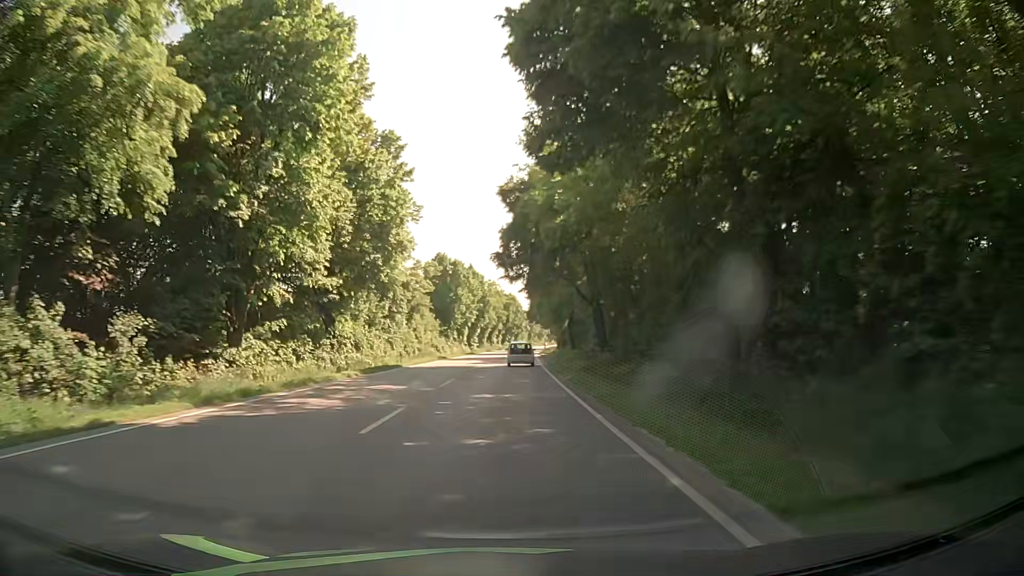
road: primary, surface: asphalt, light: Day
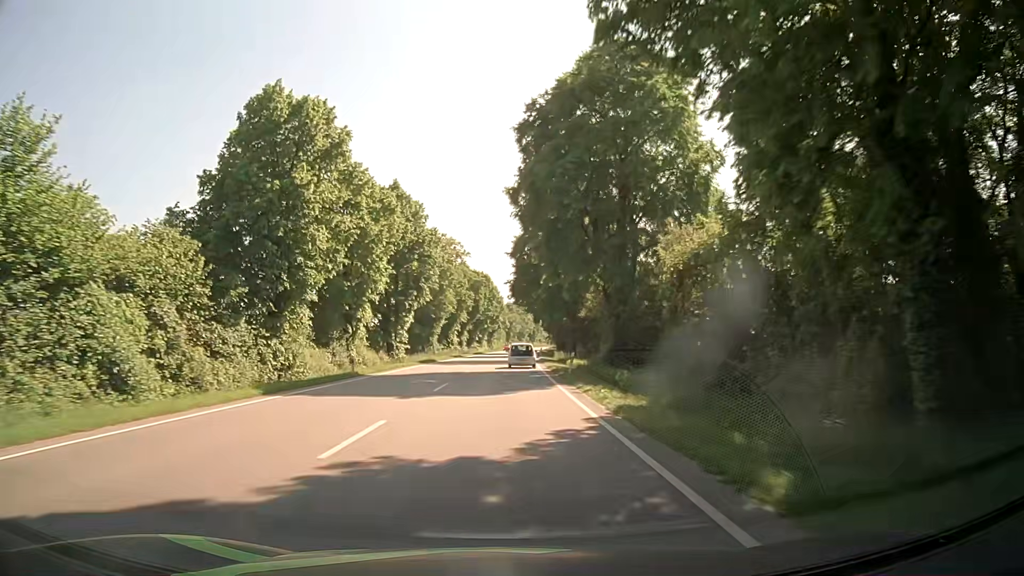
(+1.7, +61.5) m; +2°
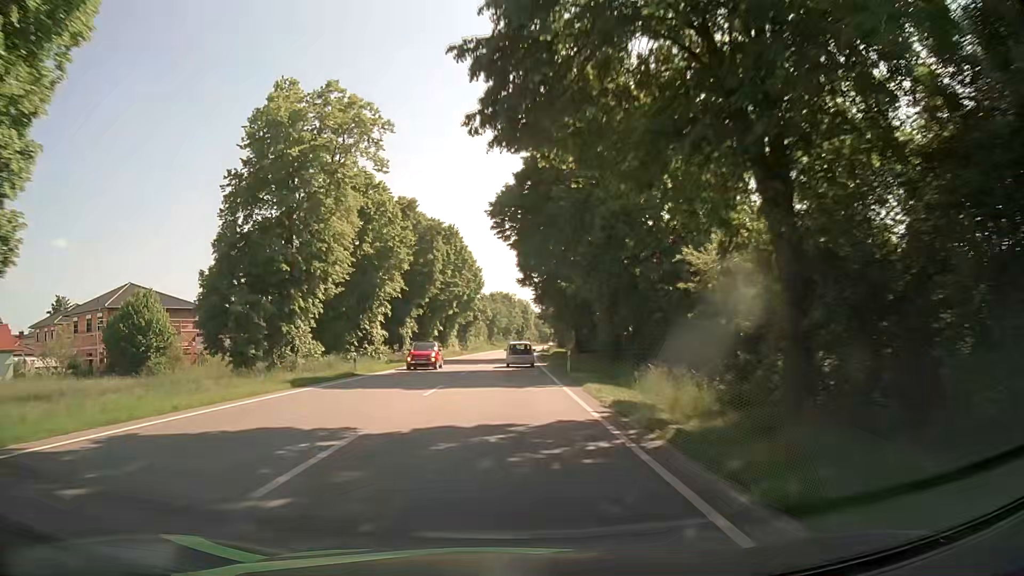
(+0.9, +49.6) m; +2°
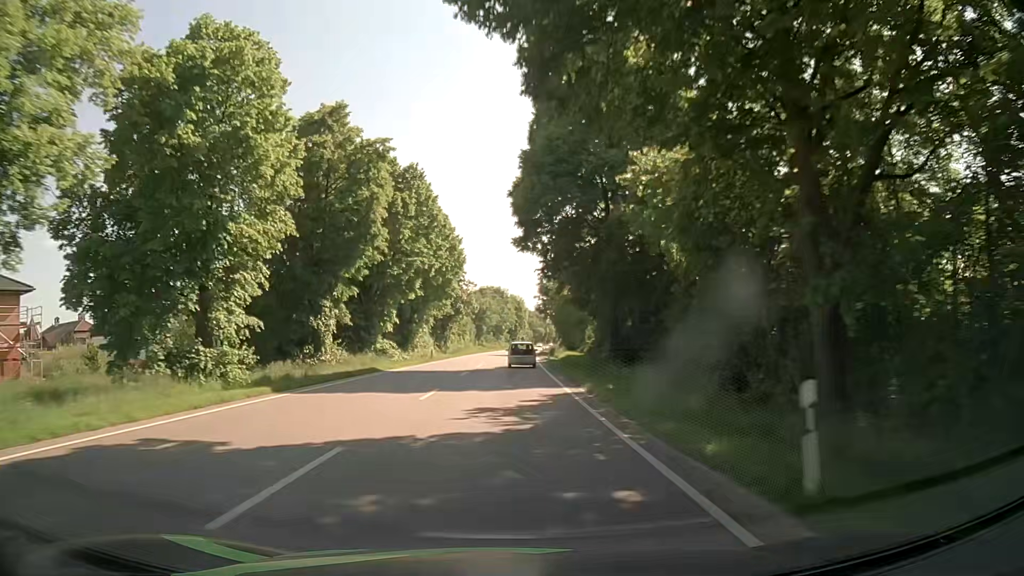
(+0.2, +24.9) m; +1°
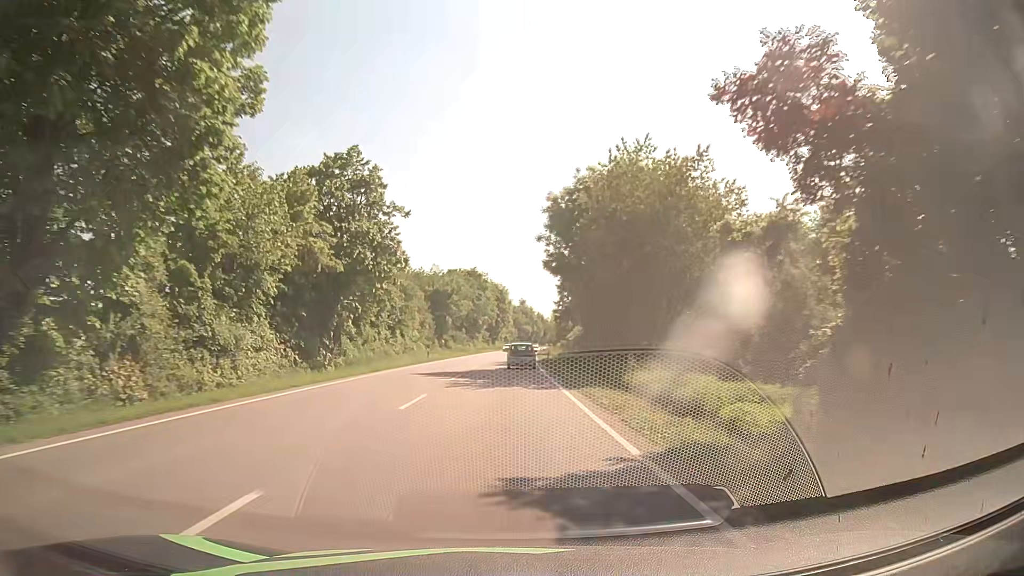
(+0.9, +49.9) m; +2°
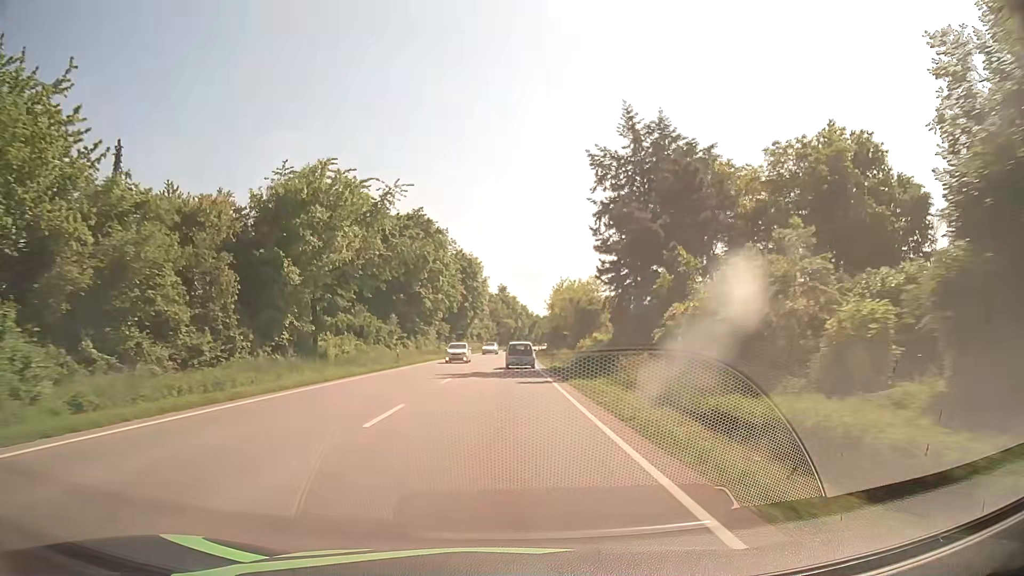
(+1.1, +62.3) m; +2°
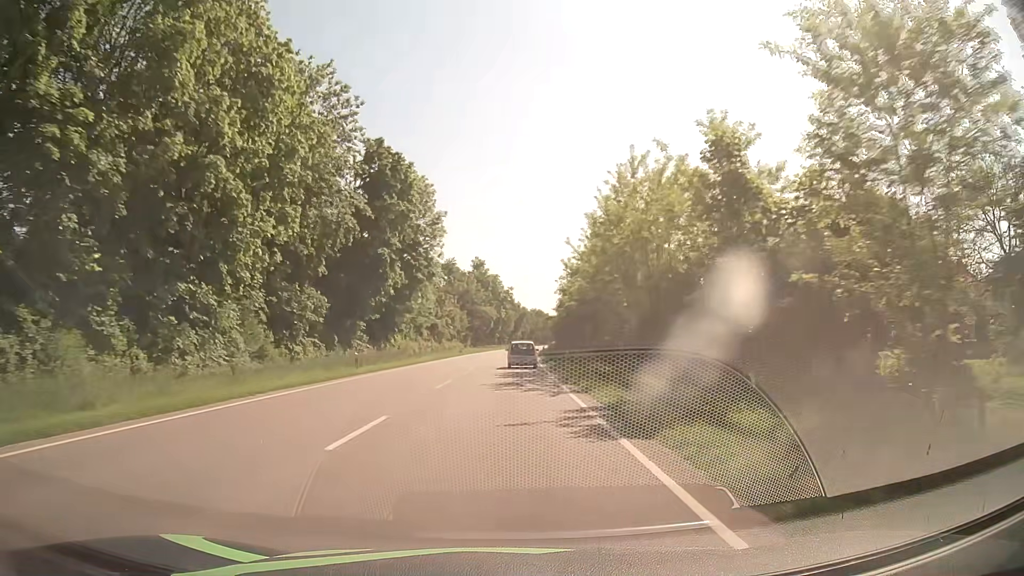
(+1.0, +61.9) m; +2°
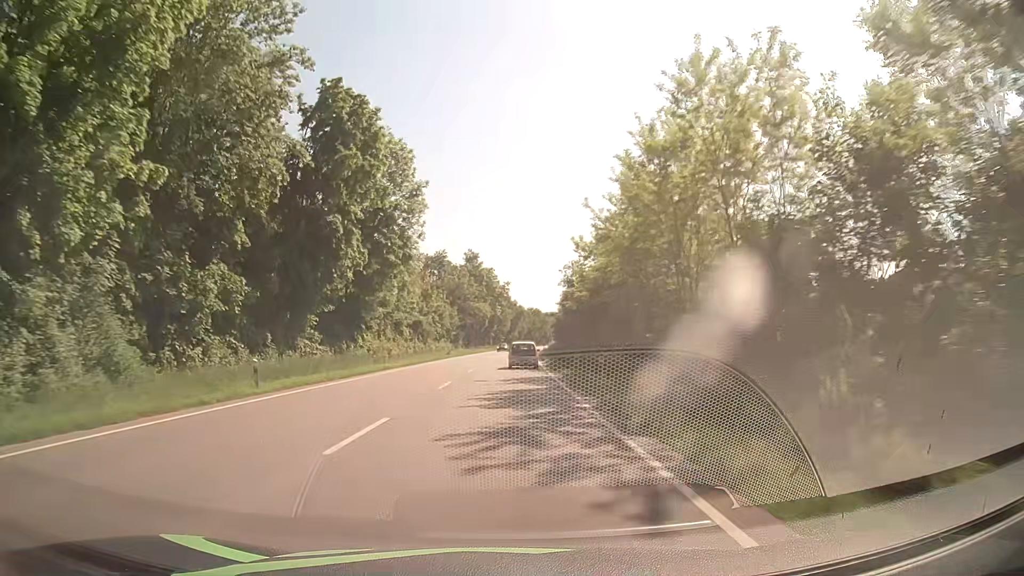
(+0.1, +12.4) m; +1°
(0, +10) (0, +20) (0, +30) (0, +40) (0, +50) (+1, +60) (+1, +70) (+1, +80) (+2, +90) (+2, +100) m
